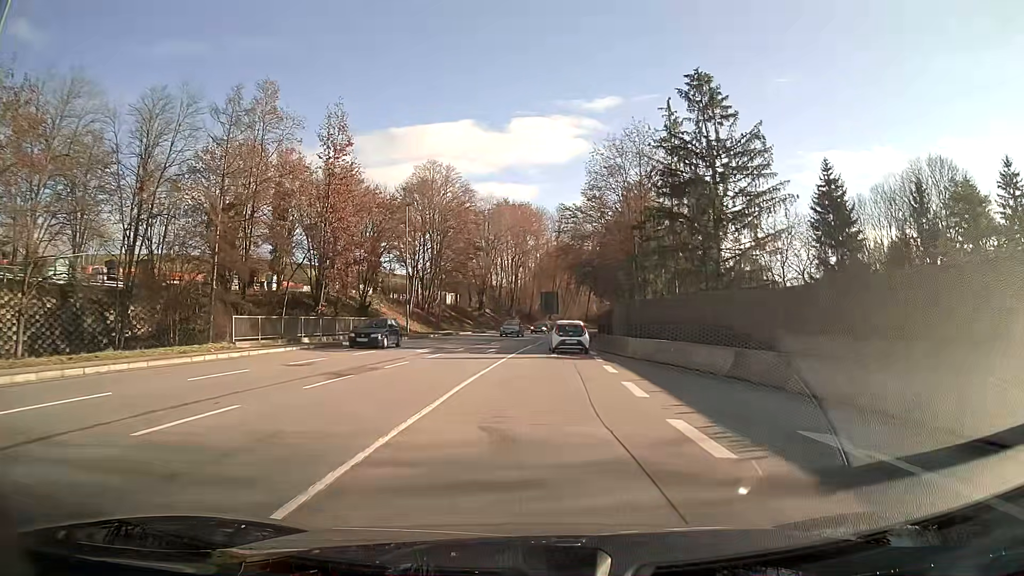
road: primary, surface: asphalt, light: Day
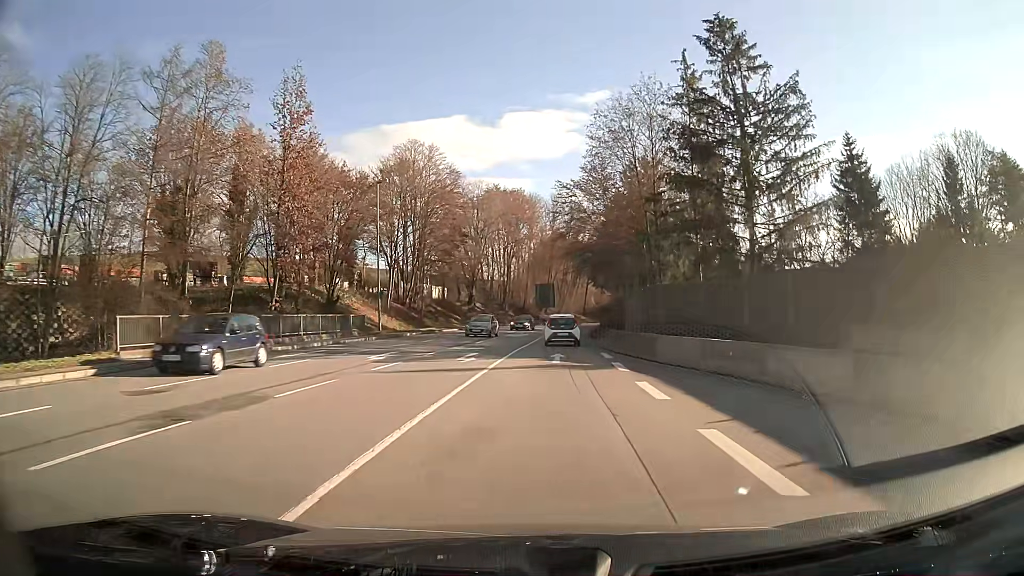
(0.0, +7.9) m; 0°
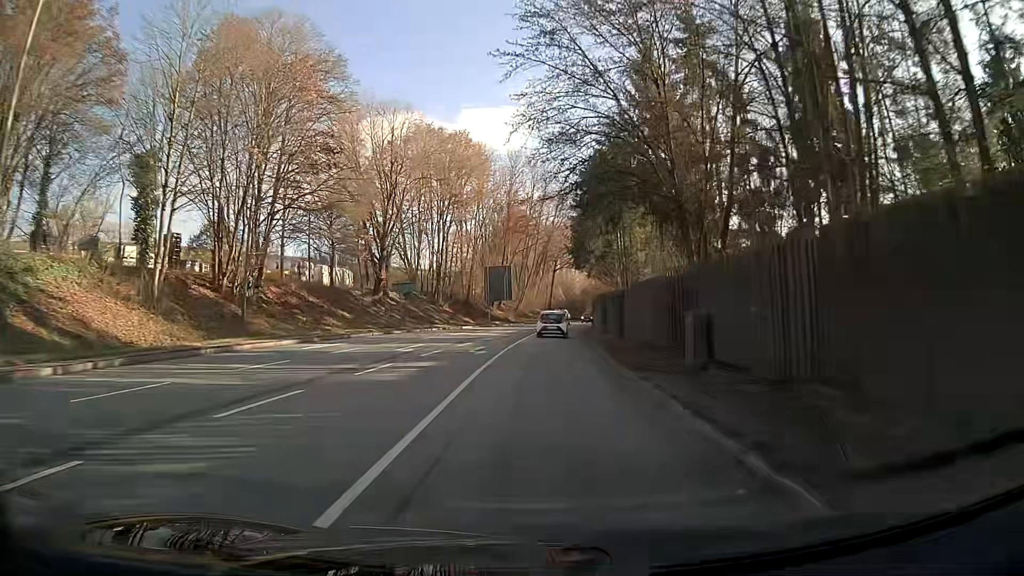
(+1.1, +32.7) m; +4°
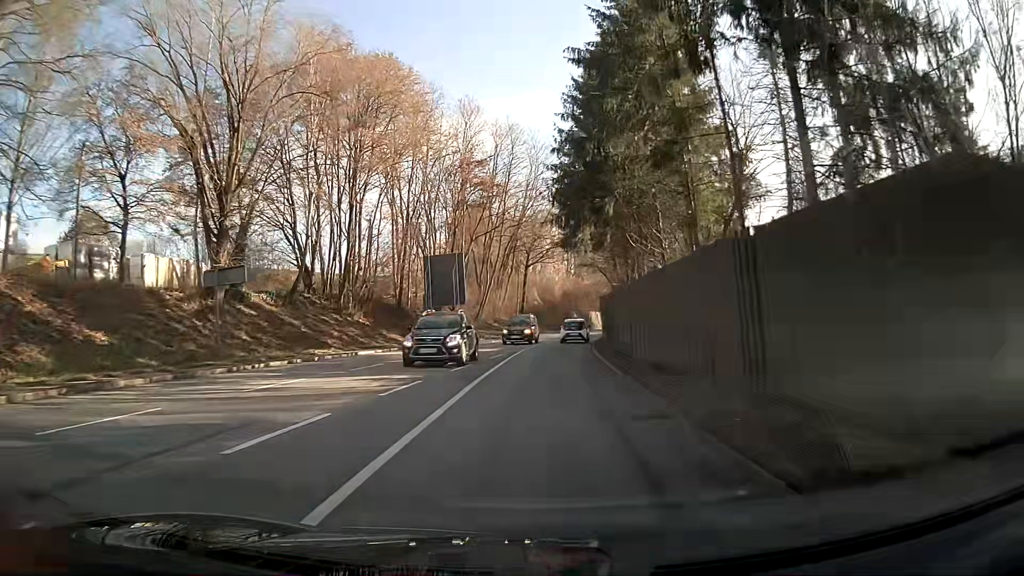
(+0.6, +25.5) m; +3°
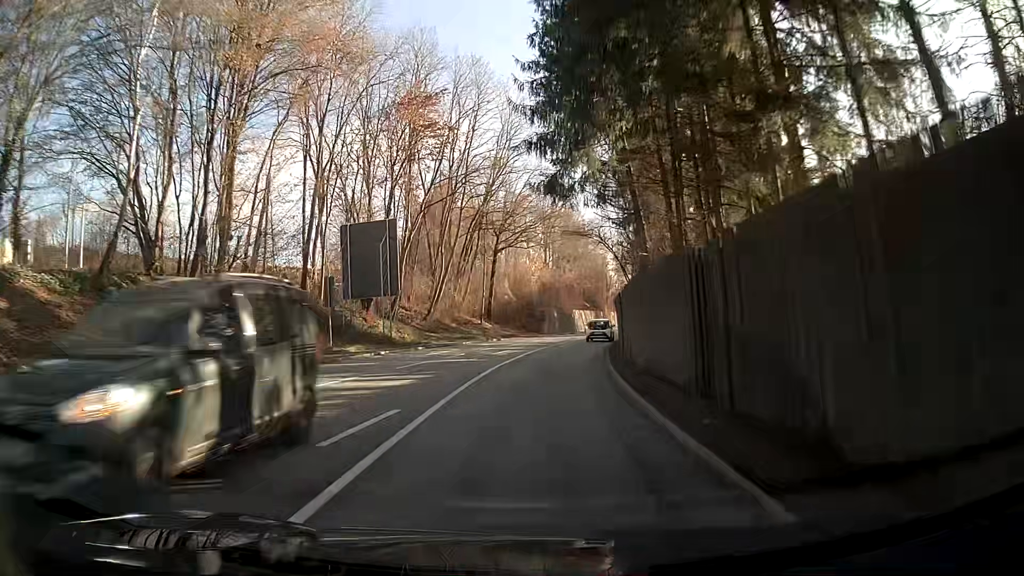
(+0.3, +17.1) m; +2°
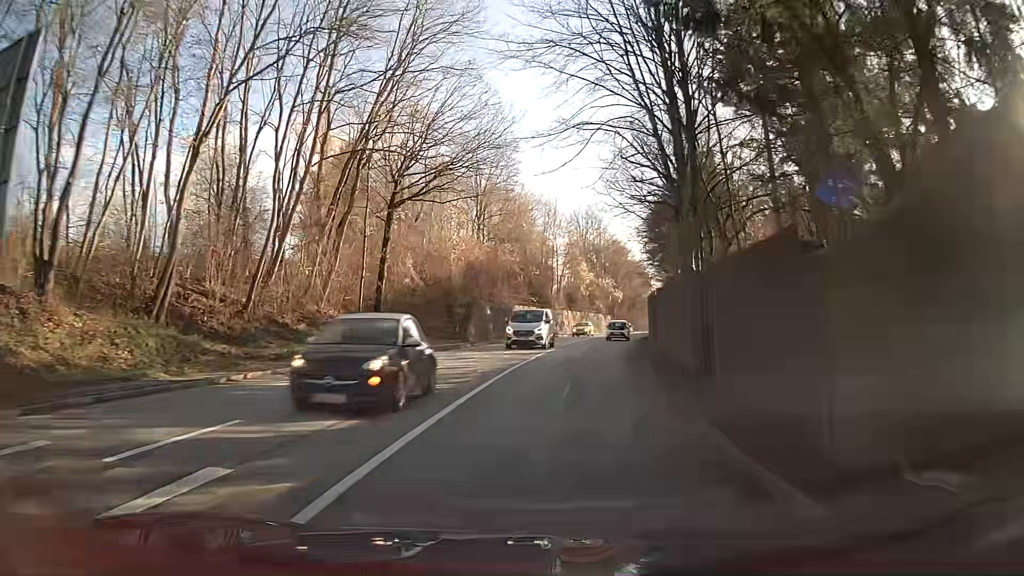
(+1.2, +25.5) m; +7°
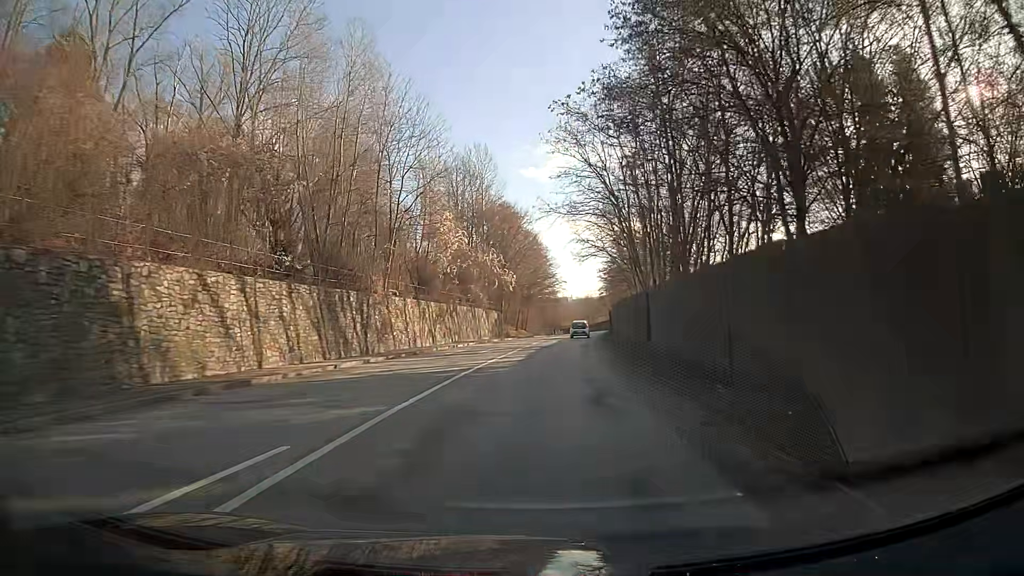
(+3.7, +42.9) m; +9°
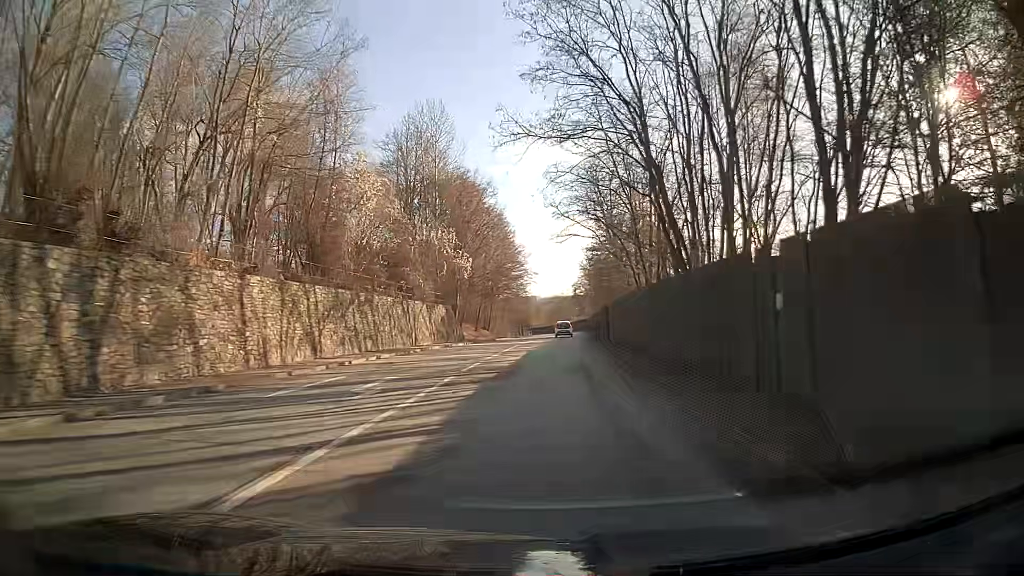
(+0.3, +17.8) m; +2°
